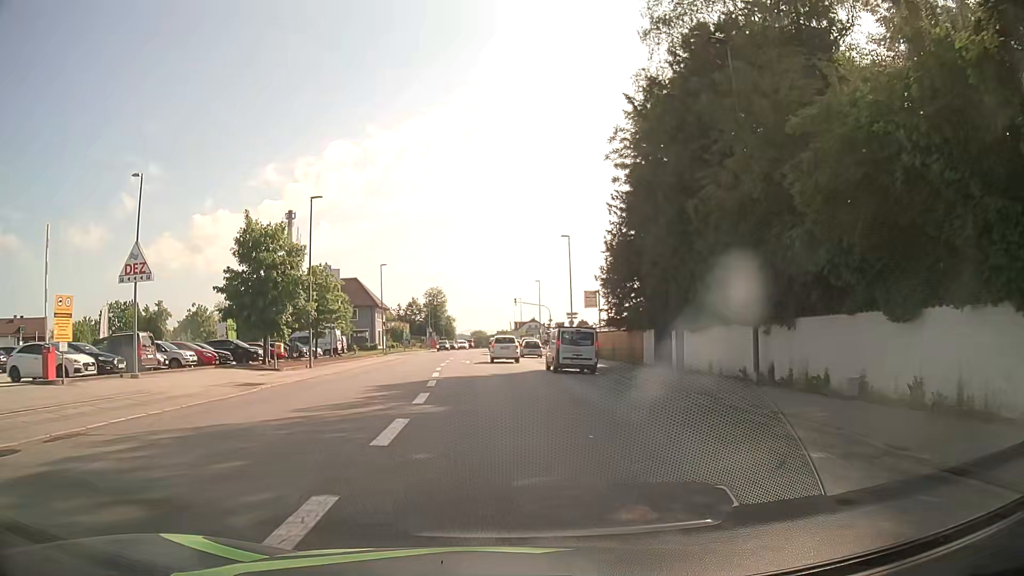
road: tertiary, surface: asphalt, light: Day
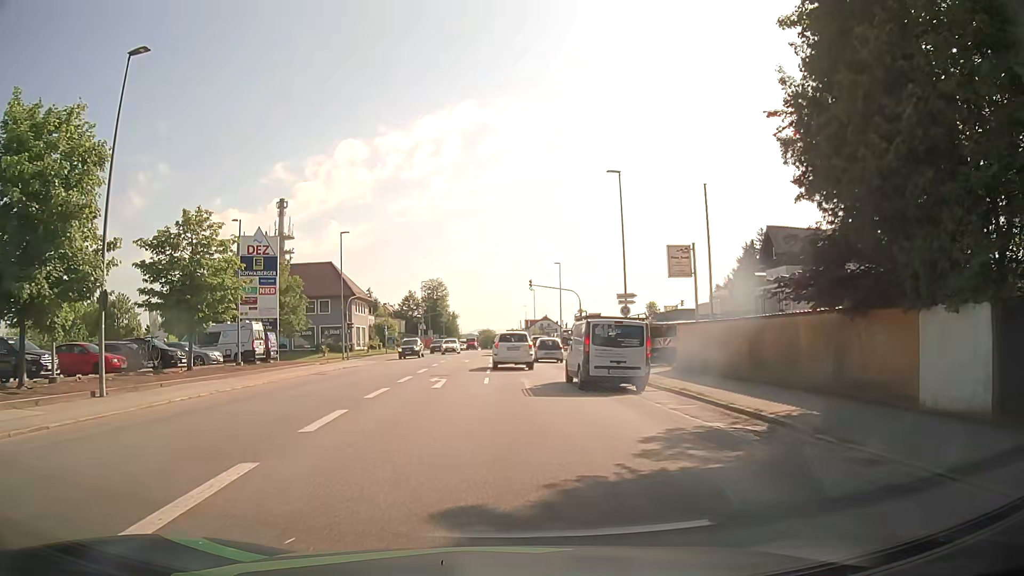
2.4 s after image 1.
(-0.1, +22.8) m; -1°
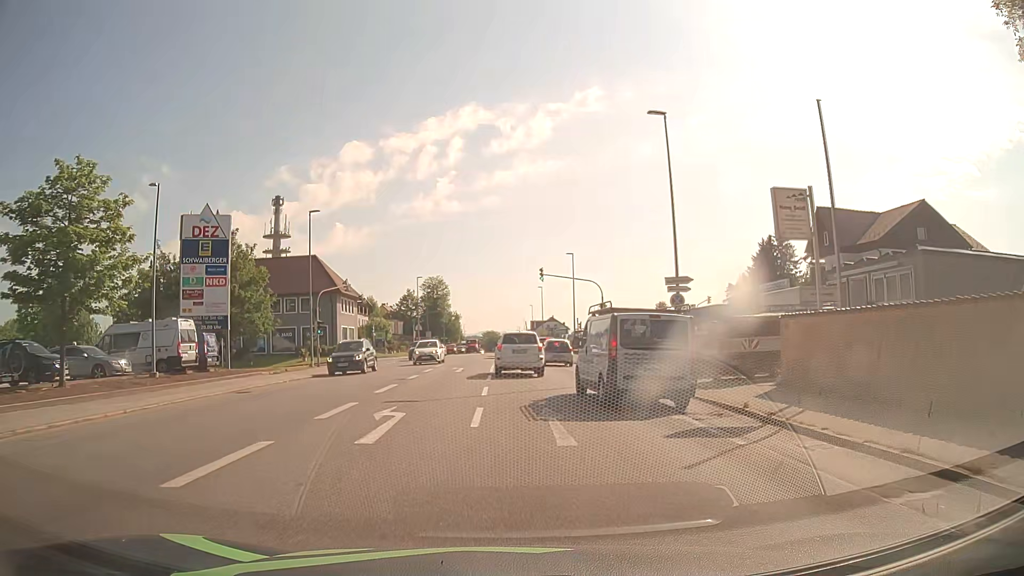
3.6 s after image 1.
(0.0, +10.1) m; 0°
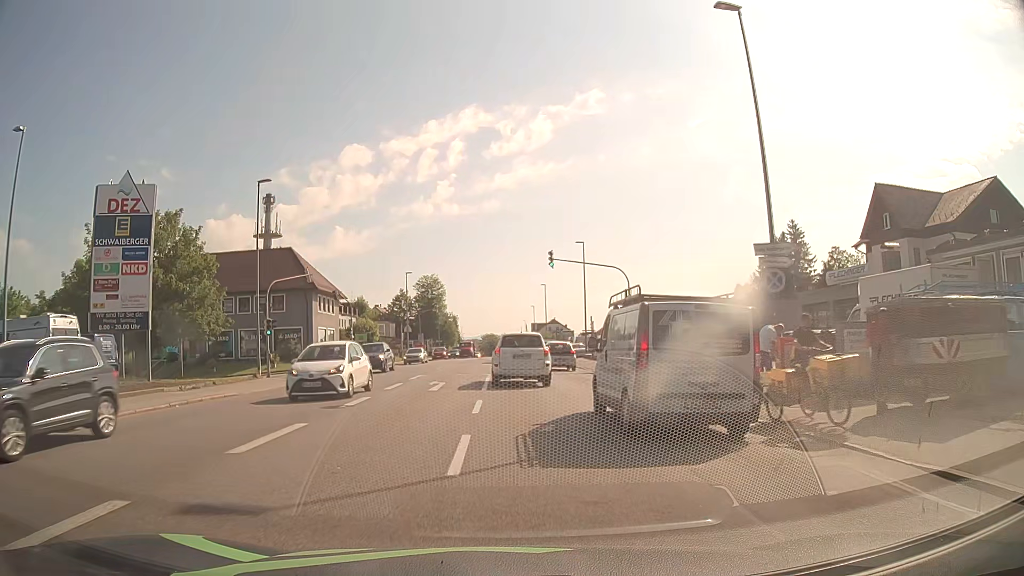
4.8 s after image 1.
(0.0, +9.8) m; -1°
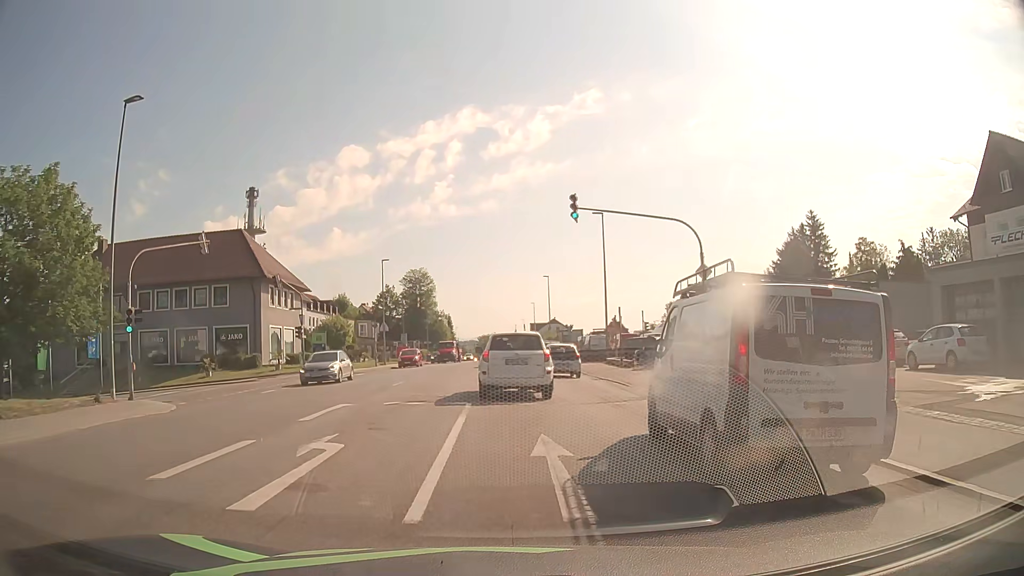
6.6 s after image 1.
(+0.2, +13.7) m; +1°
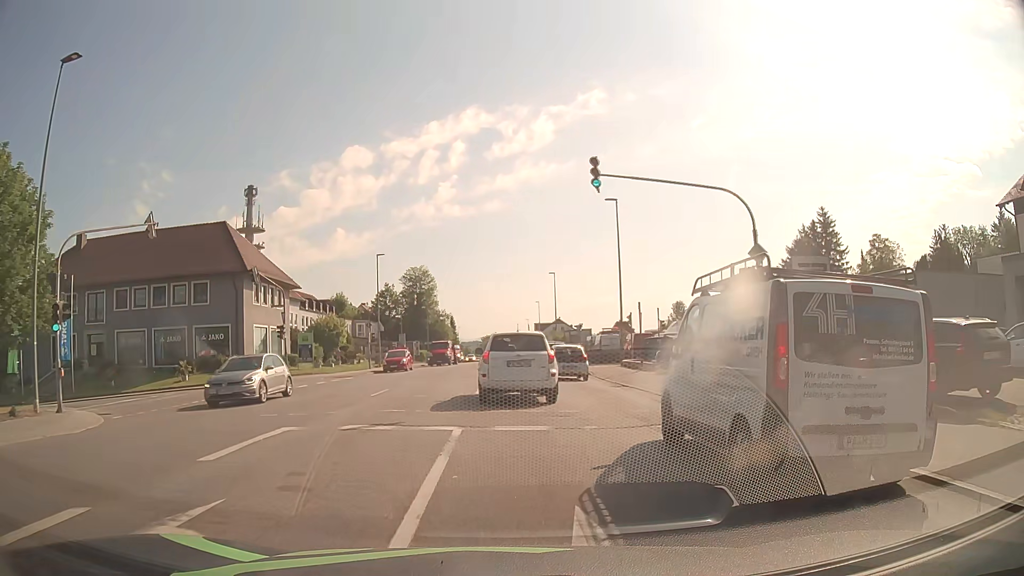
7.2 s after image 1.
(0.0, +4.6) m; 0°
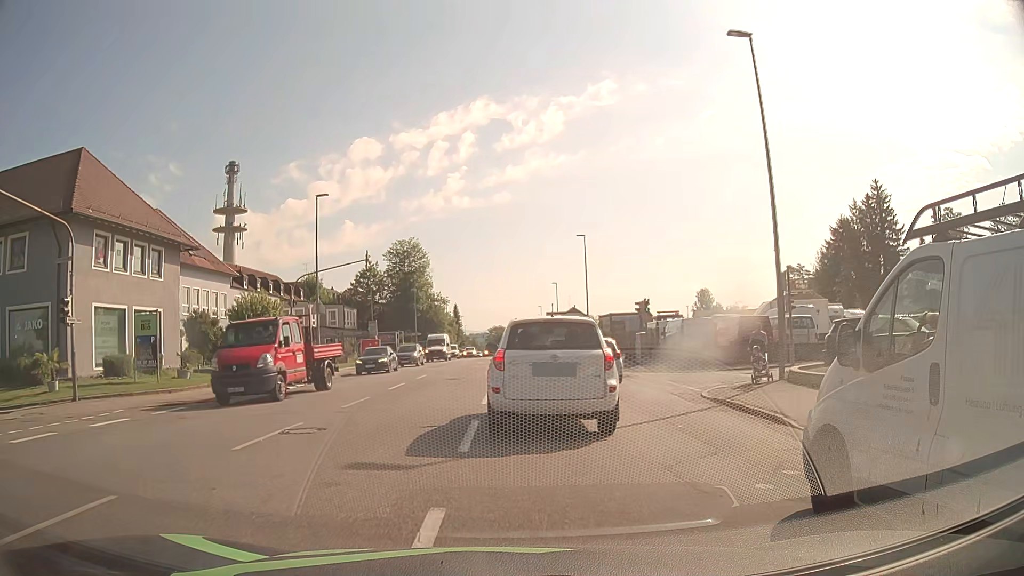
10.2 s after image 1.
(-0.4, +22.8) m; -1°
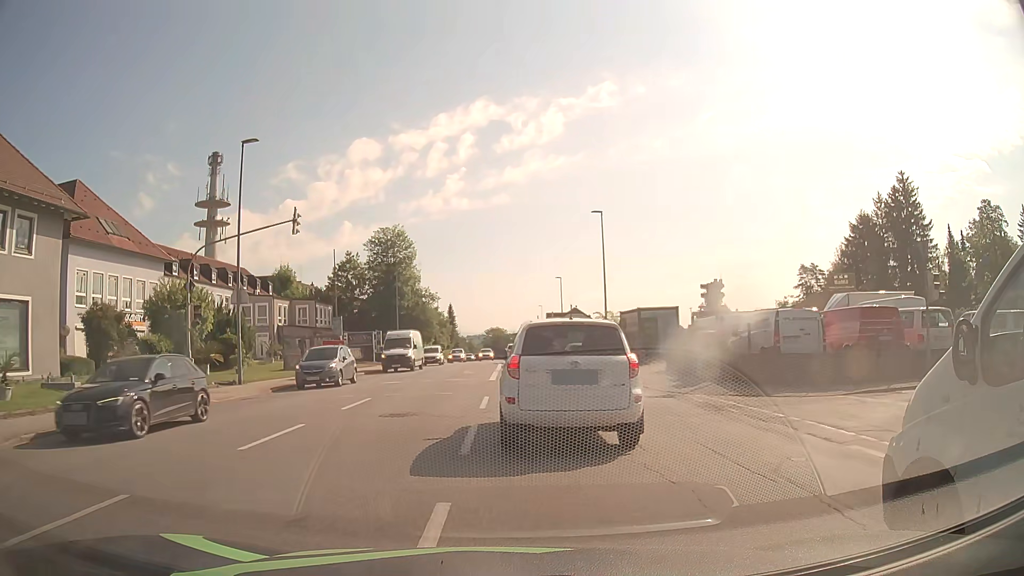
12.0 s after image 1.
(+0.1, +11.6) m; 0°
(0, +10) (0, +20) (0, +30) (+1, +40) (+1, +50) (+1, +60) (+1, +70) (+1, +80) (+1, +90) (+1, +100) m
